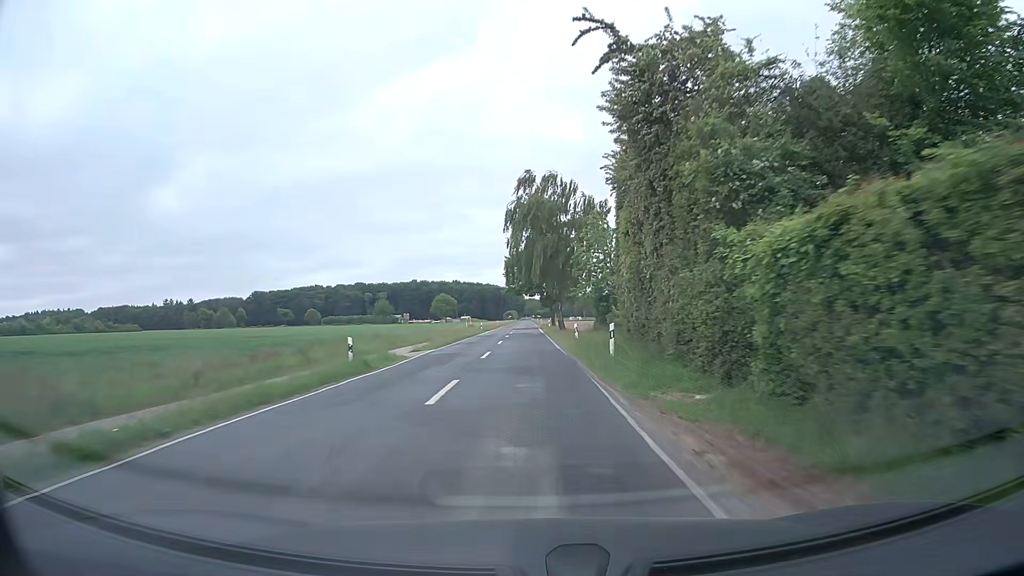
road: tertiary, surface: asphalt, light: Day
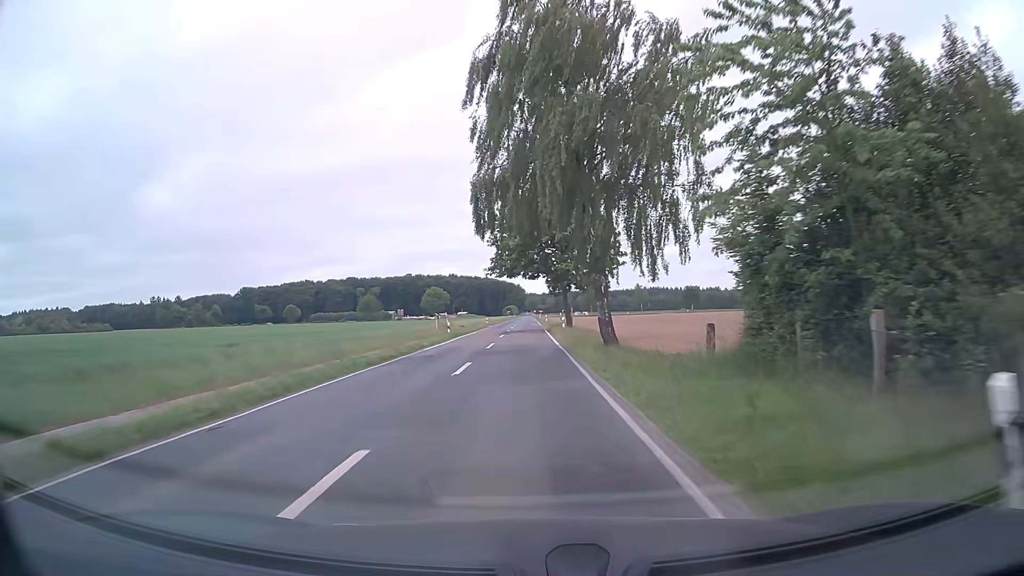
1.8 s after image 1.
(-0.1, +32.1) m; 0°
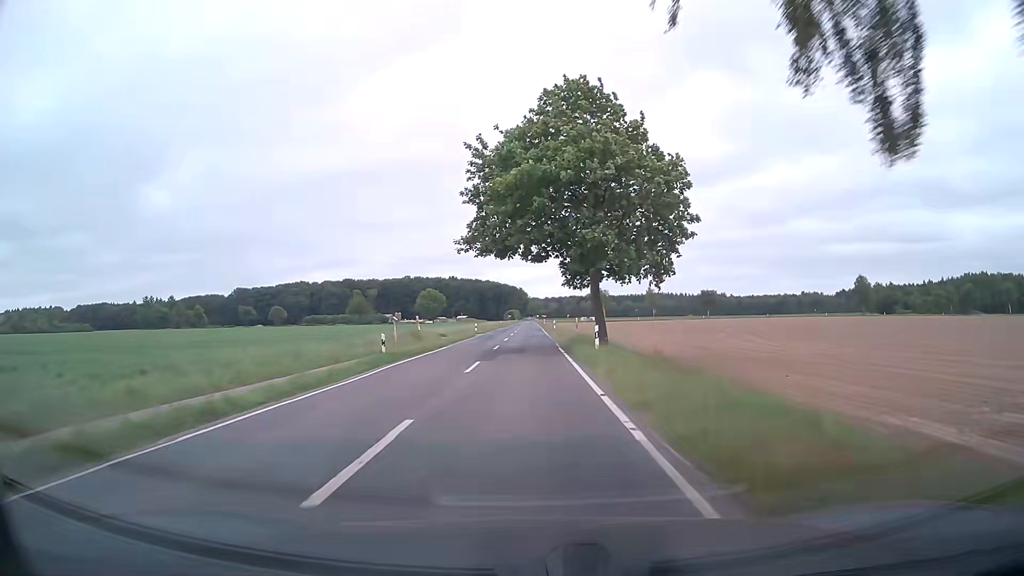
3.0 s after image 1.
(-0.2, +21.4) m; -1°
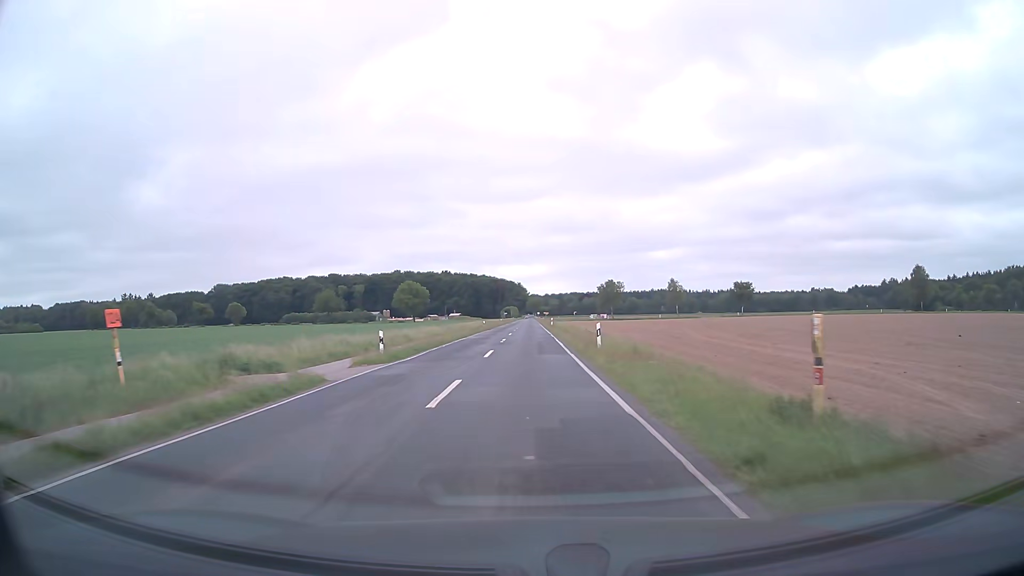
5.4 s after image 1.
(0.0, +43.0) m; 0°
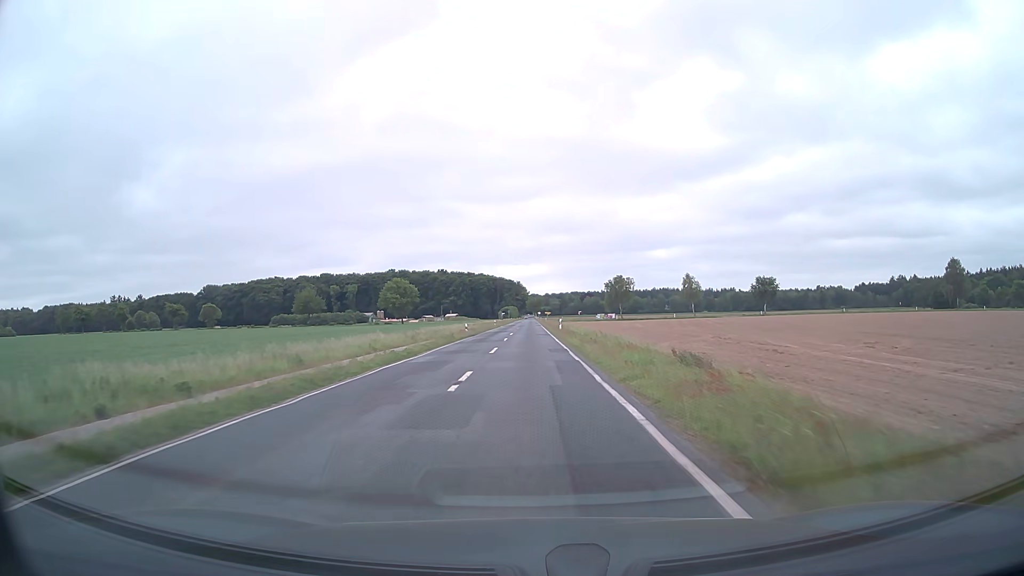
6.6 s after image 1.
(-0.1, +21.5) m; 0°
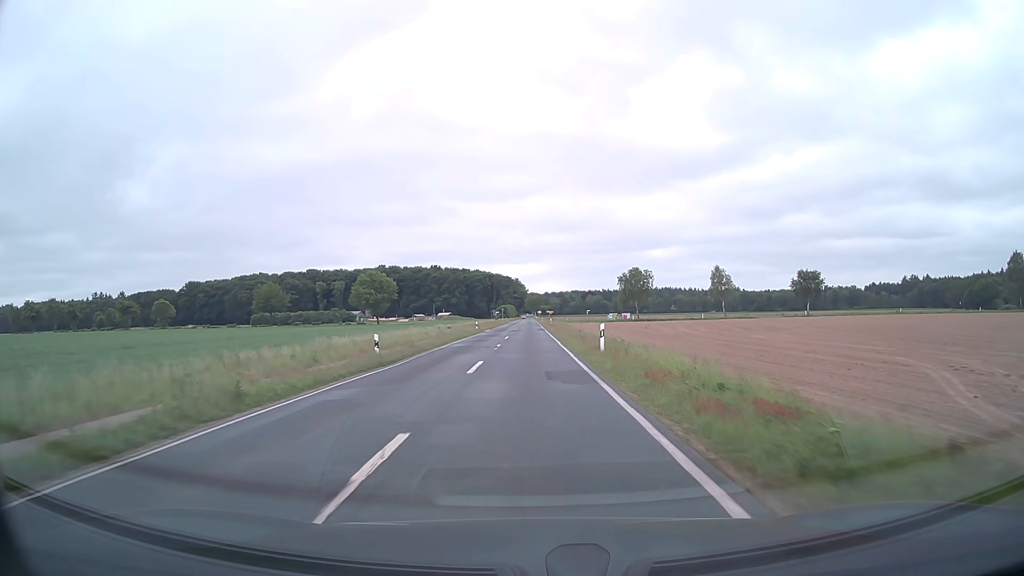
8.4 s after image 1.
(0.0, +32.3) m; 0°
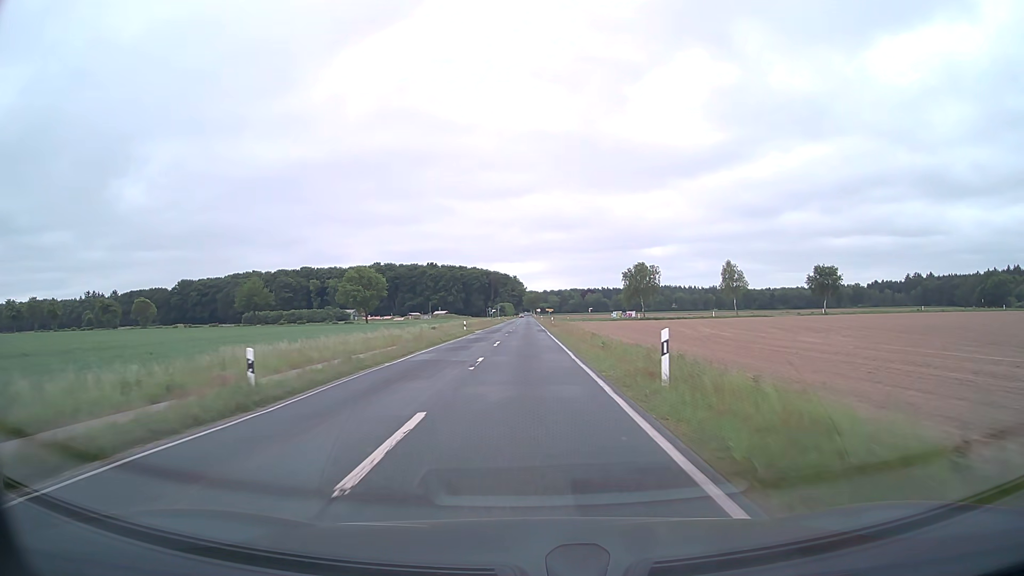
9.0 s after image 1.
(0.0, +10.8) m; 0°
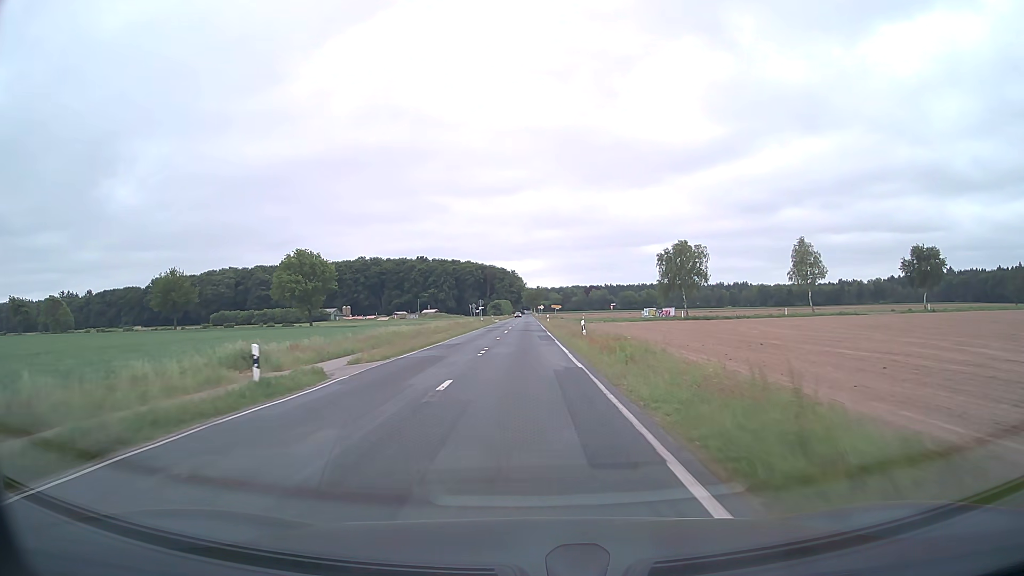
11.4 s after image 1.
(0.0, +43.2) m; 0°
(0, +10) (0, +20) (0, +30) (0, +40) (0, +50) (0, +60) (0, +70) (0, +80) (0, +90) (0, +100) m
